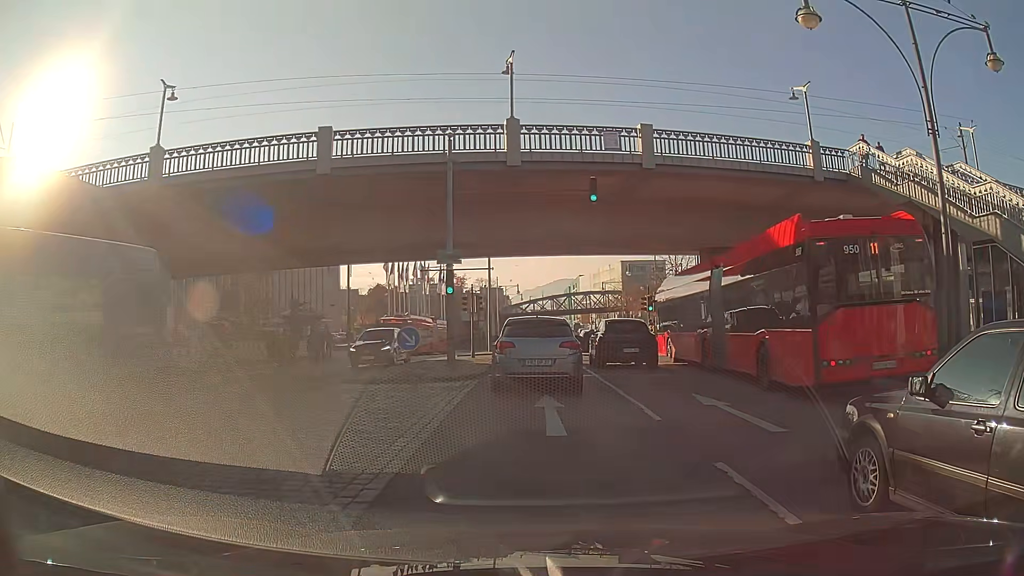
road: primary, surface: asphalt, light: Day
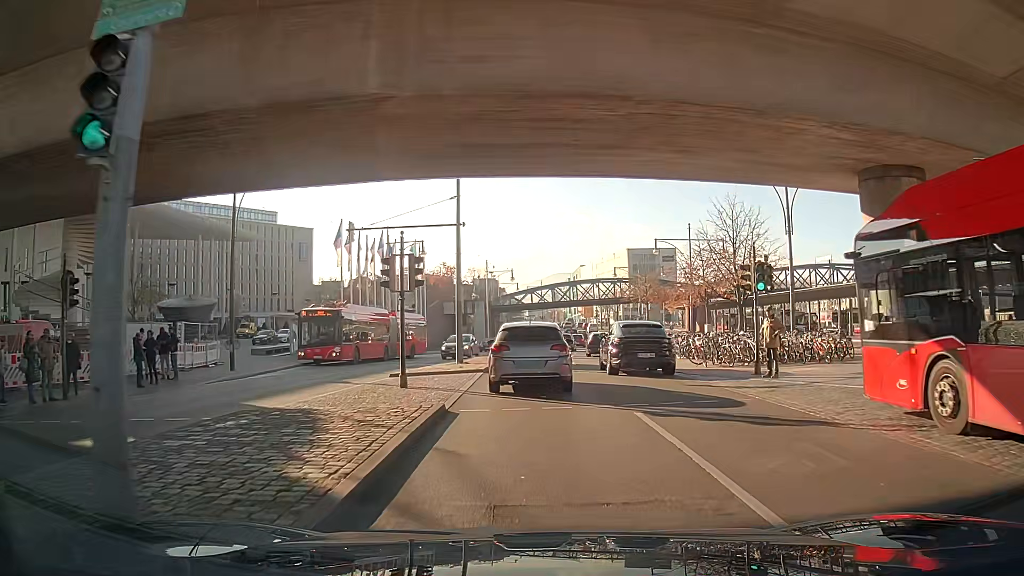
(0.0, +18.4) m; 0°
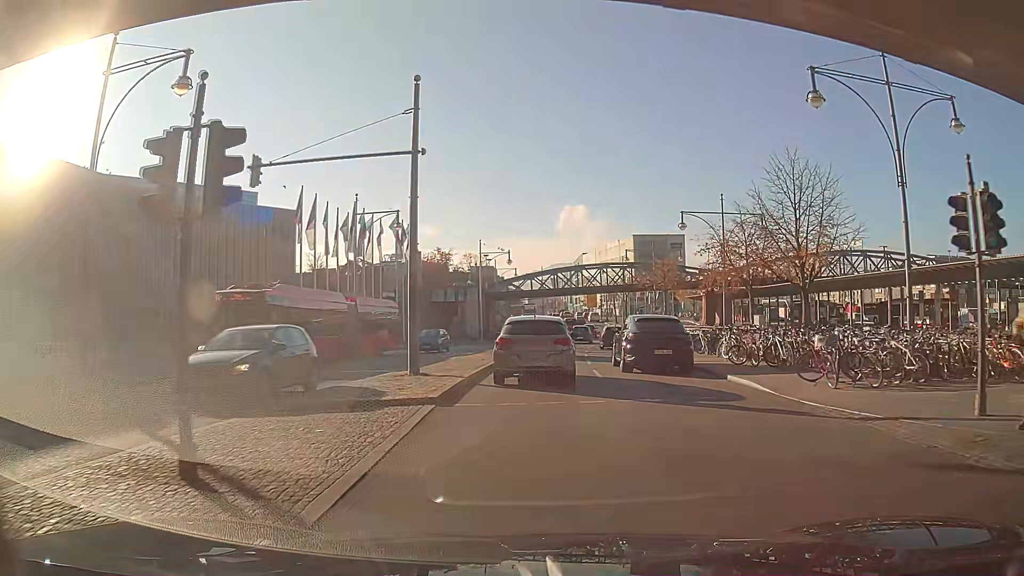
(0.0, +10.5) m; -1°
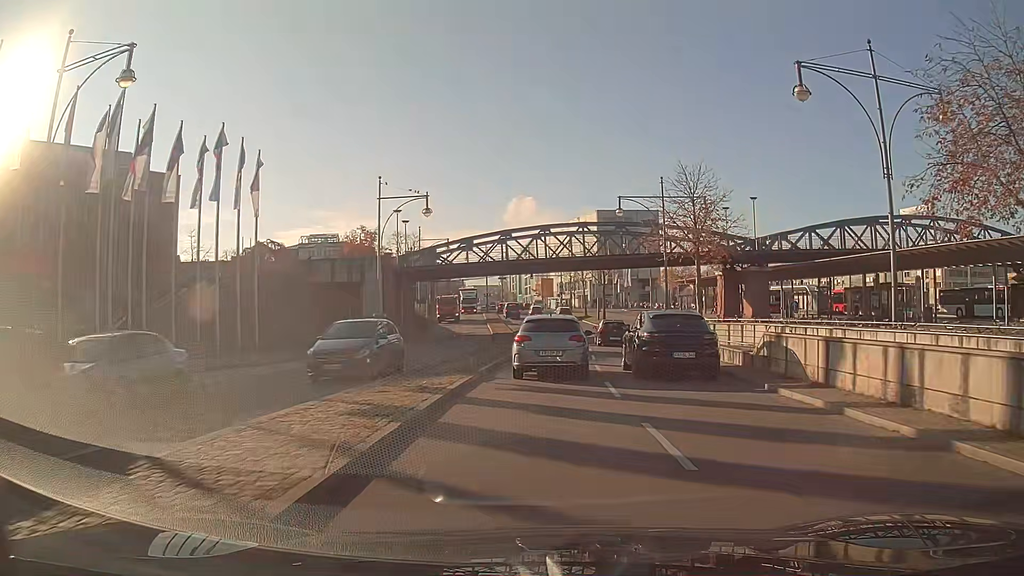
(+1.3, +29.2) m; +6°
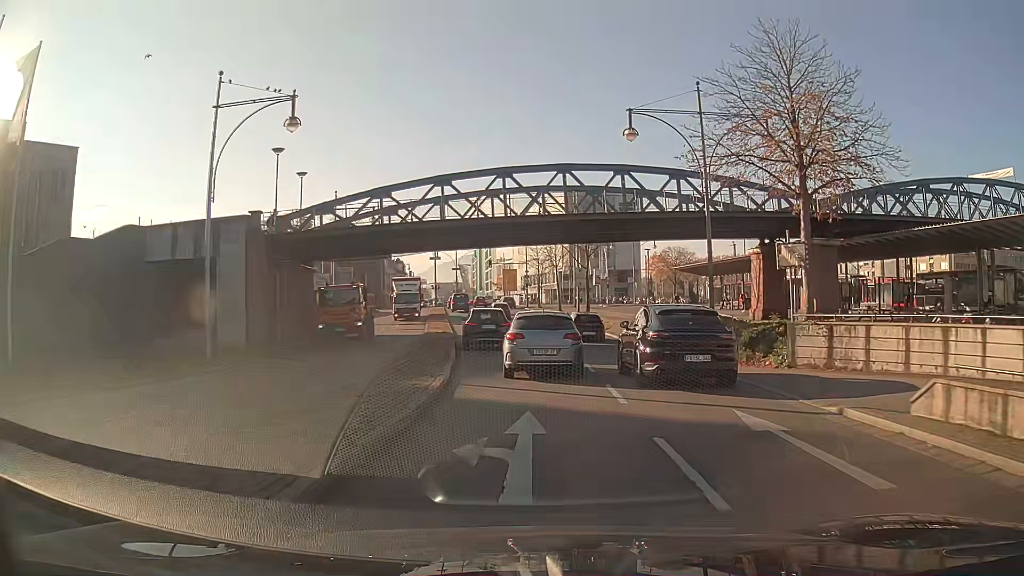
(+0.5, +19.6) m; +3°
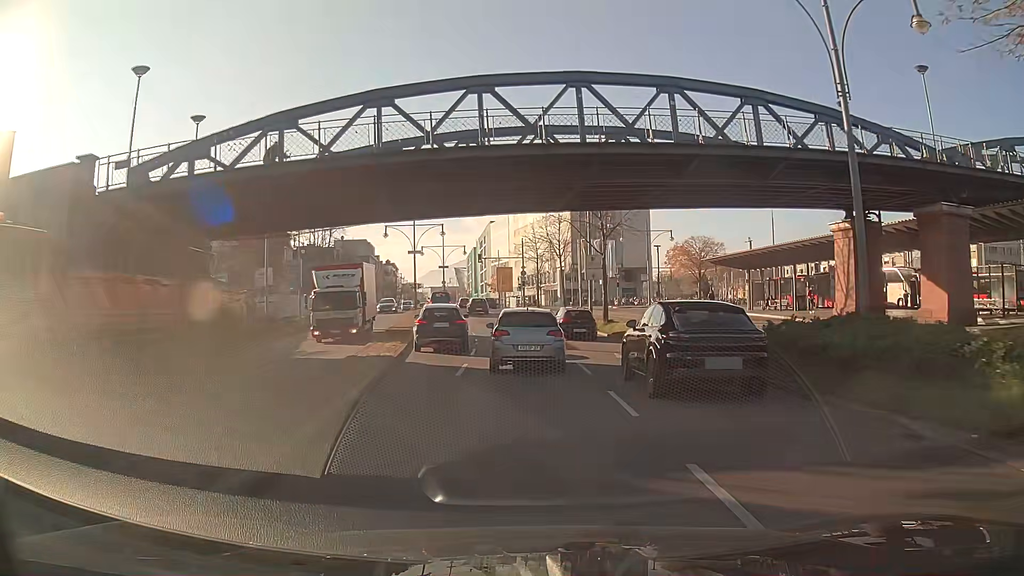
(0.0, +13.6) m; 0°
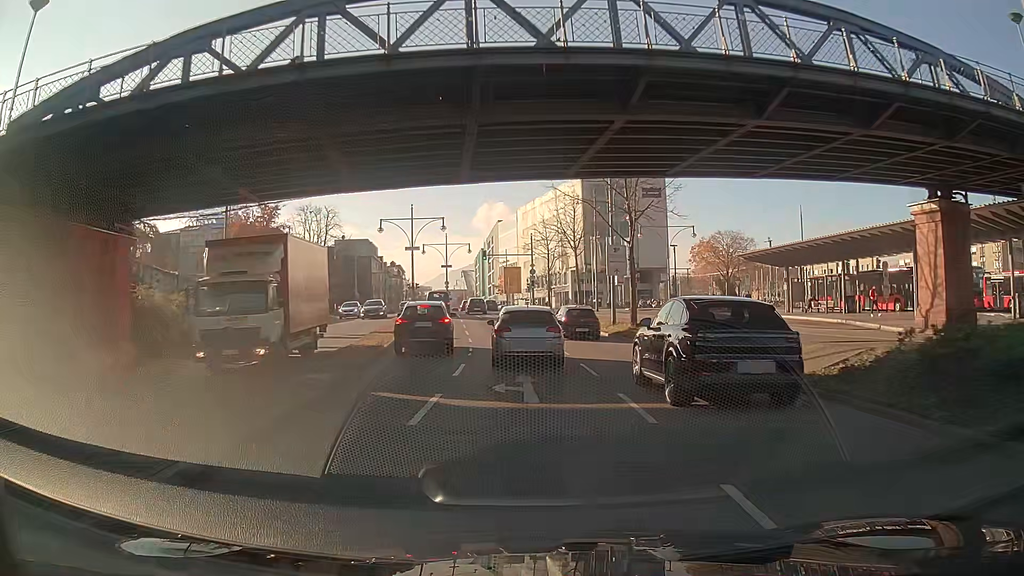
(0.0, +7.0) m; -1°
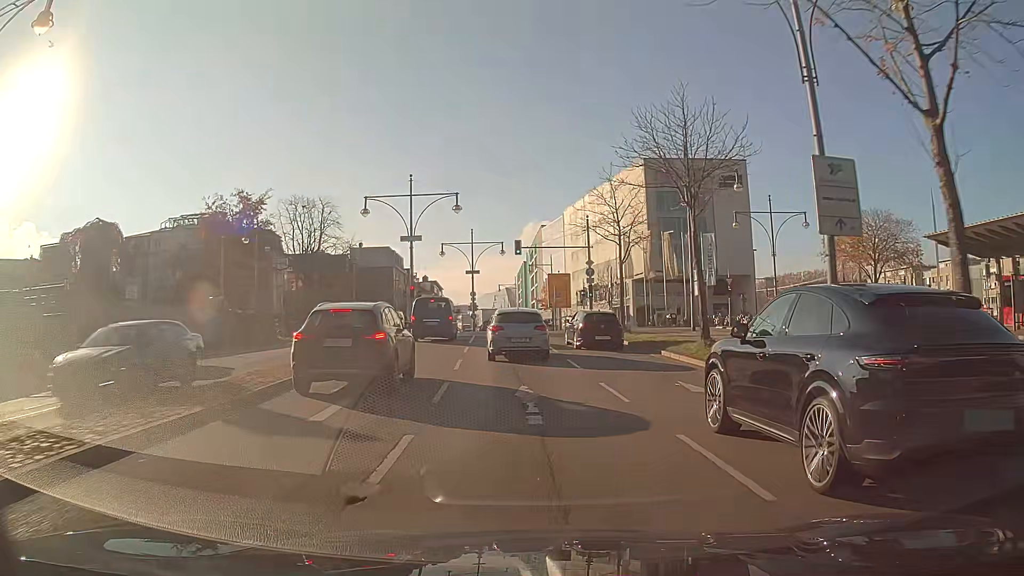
(-0.6, +21.8) m; -3°
